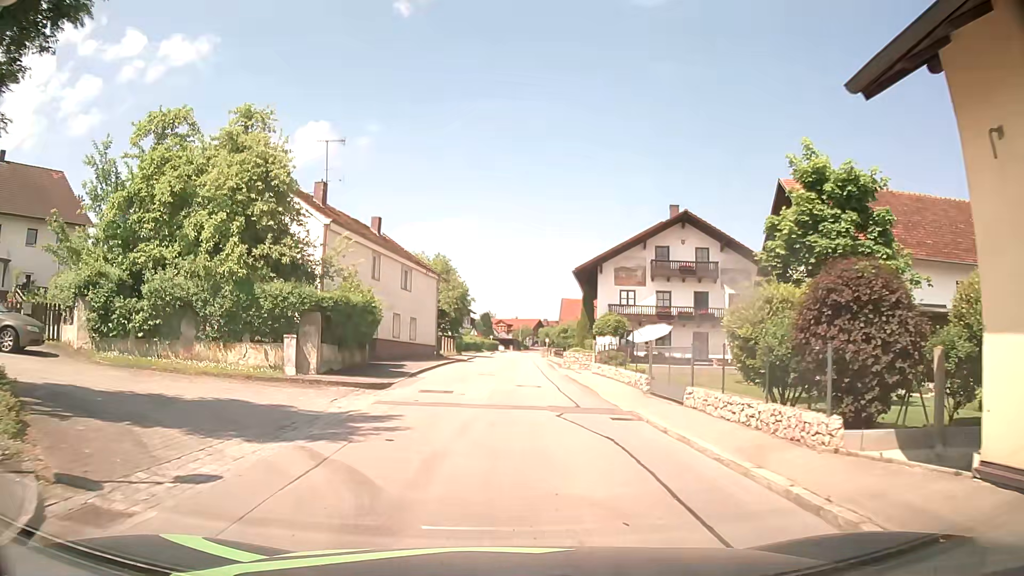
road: tertiary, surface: asphalt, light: Day
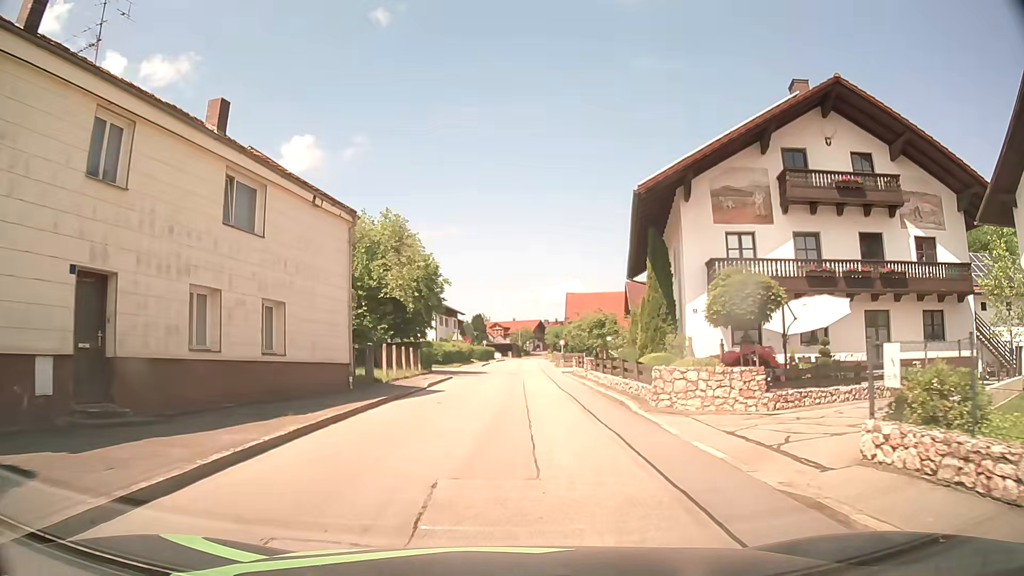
(+0.2, +22.7) m; +1°
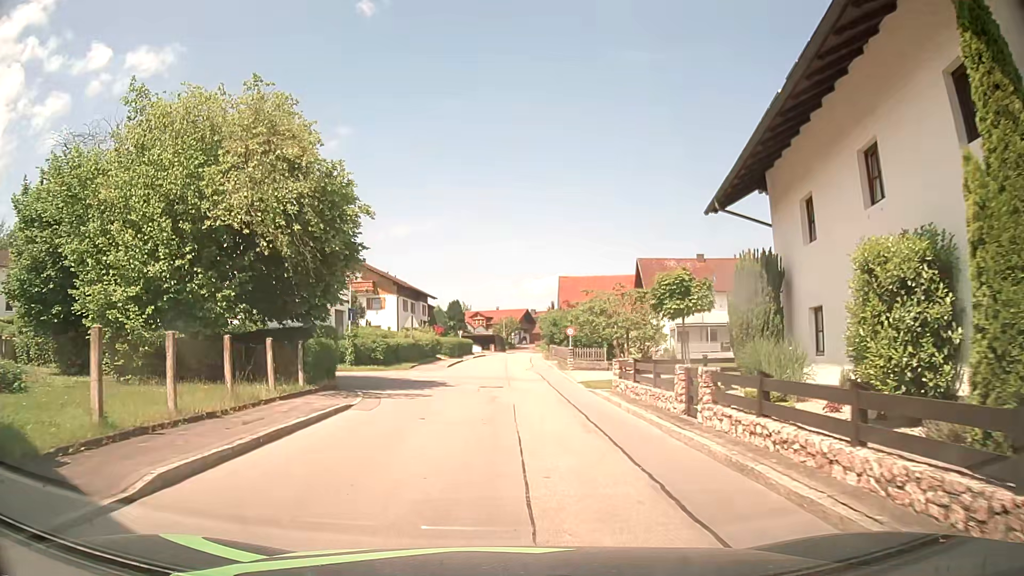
(+0.2, +18.3) m; +1°
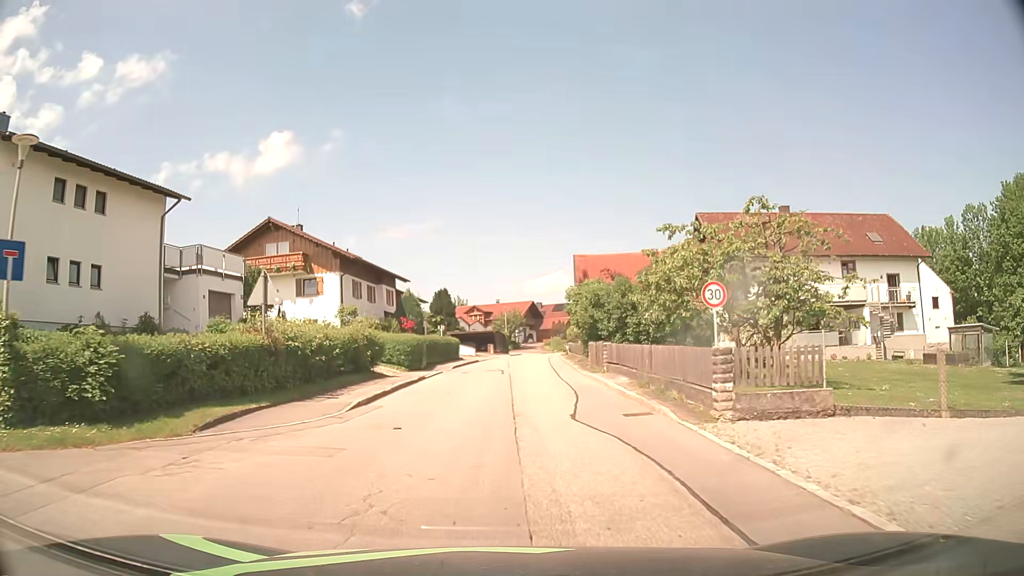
(+0.1, +23.3) m; 0°
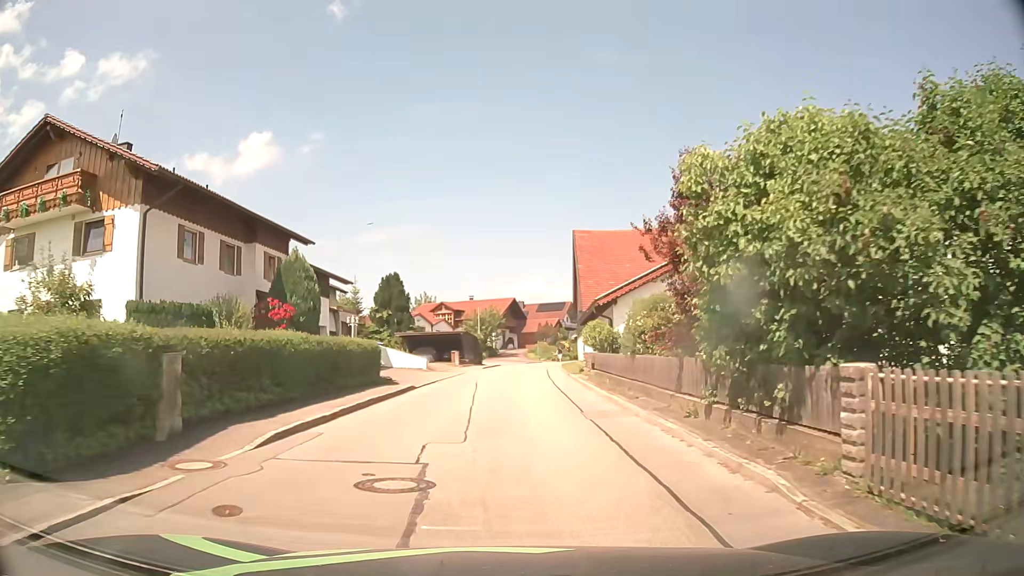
(+0.4, +23.2) m; +2°
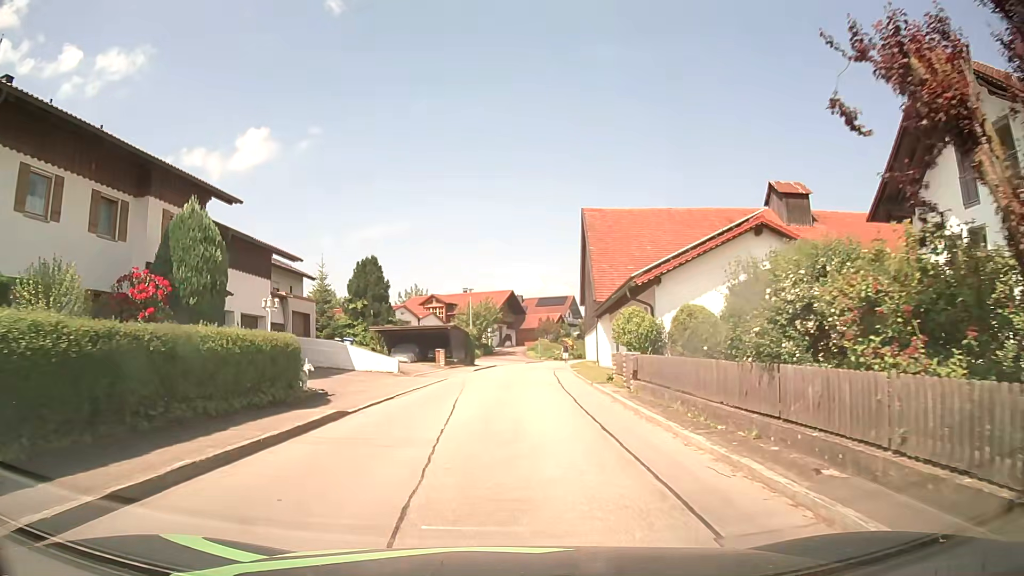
(0.0, +9.2) m; -1°
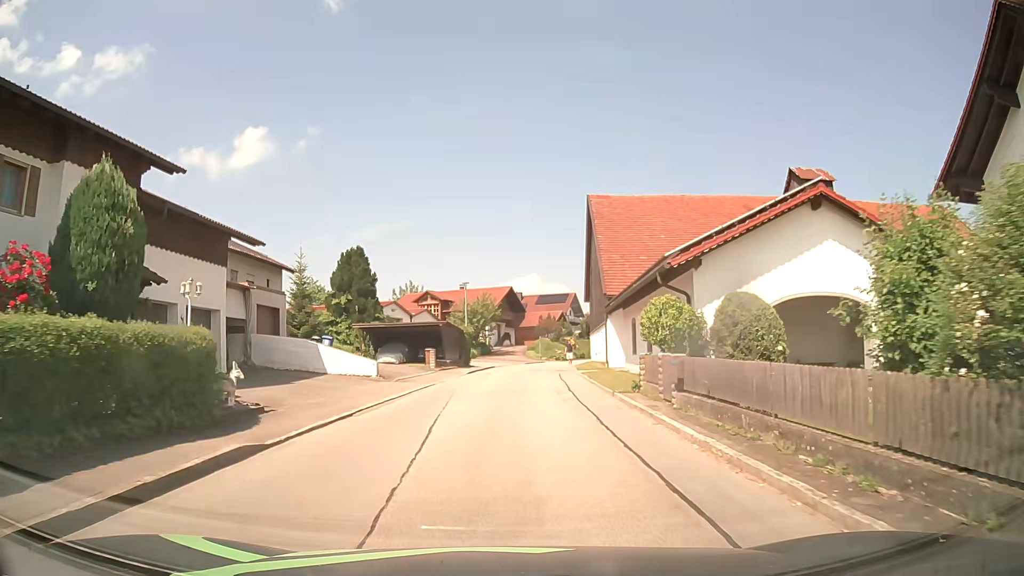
(+0.1, +4.6) m; +1°
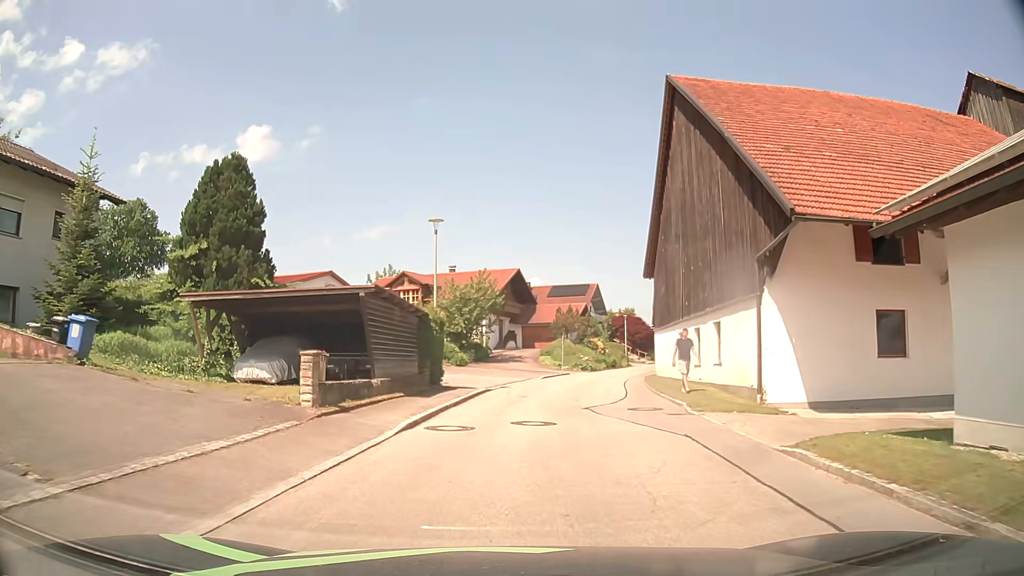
(-0.4, +23.4) m; -1°
(0, +10) (+1, +20) (+3, +30) (+6, +39) (+9, +49) (+12, +59) (+15, +68) (+18, +77) (+22, +87) (+26, +96) m
